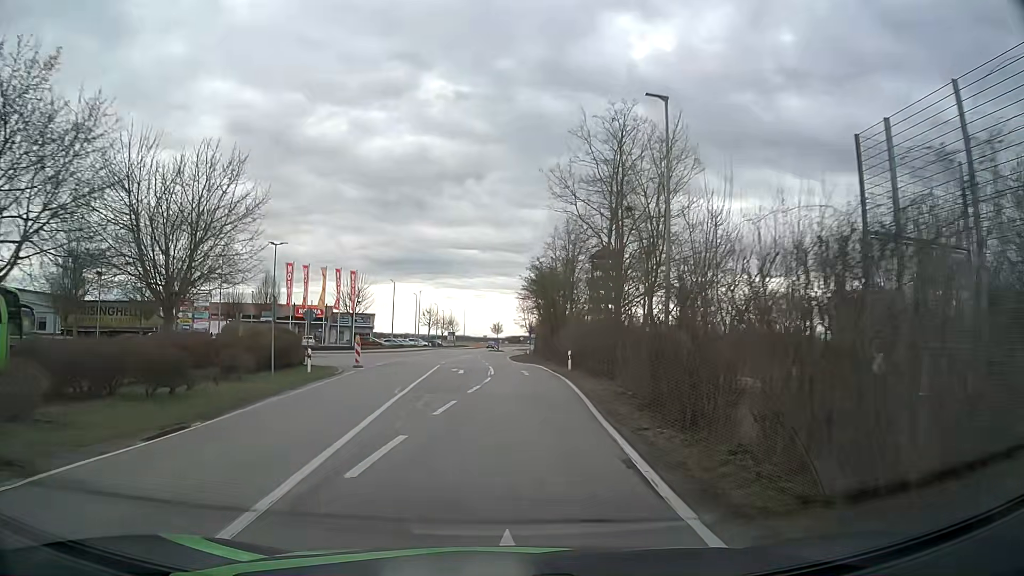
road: tertiary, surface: asphalt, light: Day
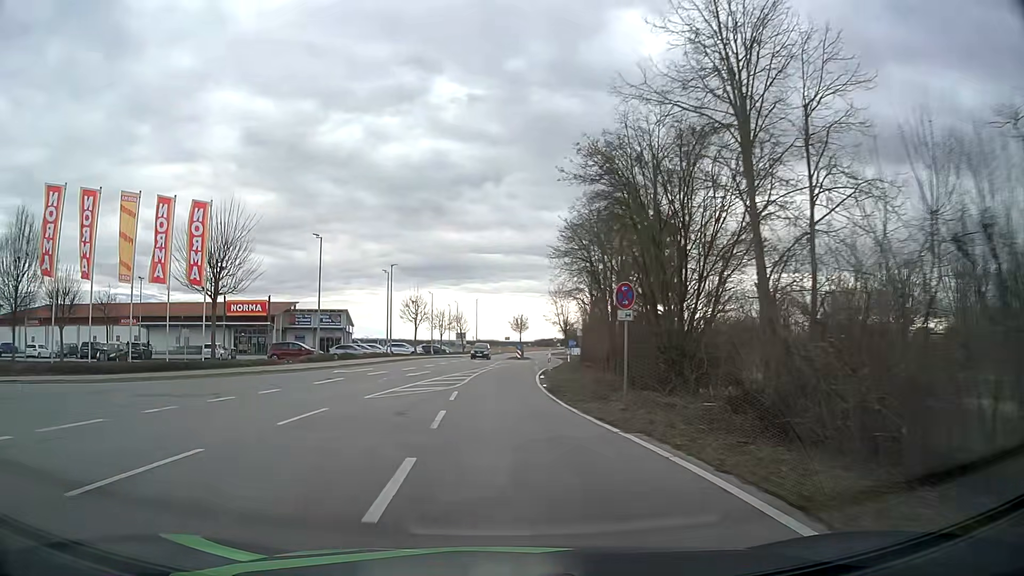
(+0.2, +38.2) m; -2°
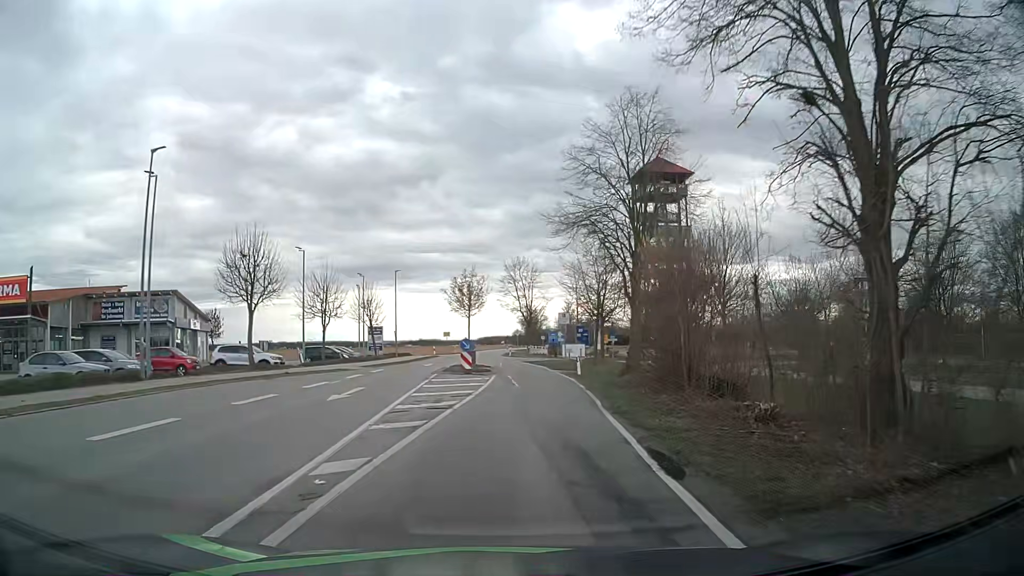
(+0.4, +38.2) m; +5°
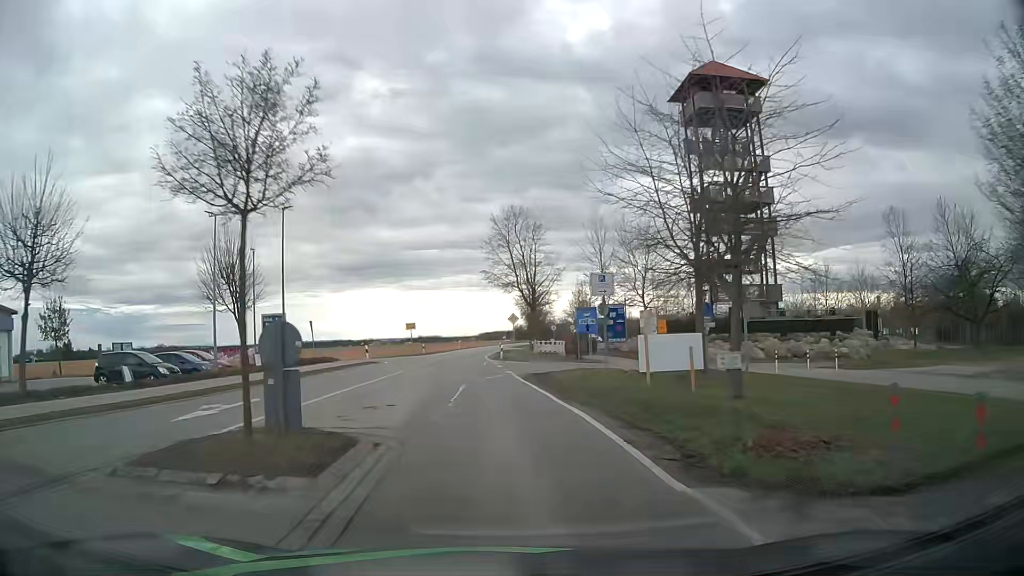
(+0.8, +30.5) m; 0°
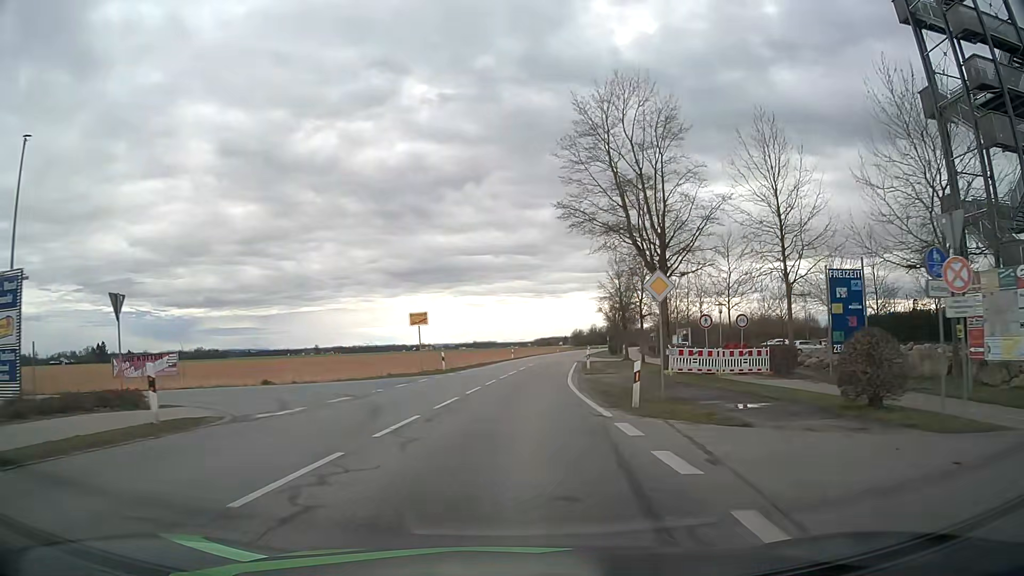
(-2.2, +30.3) m; -5°
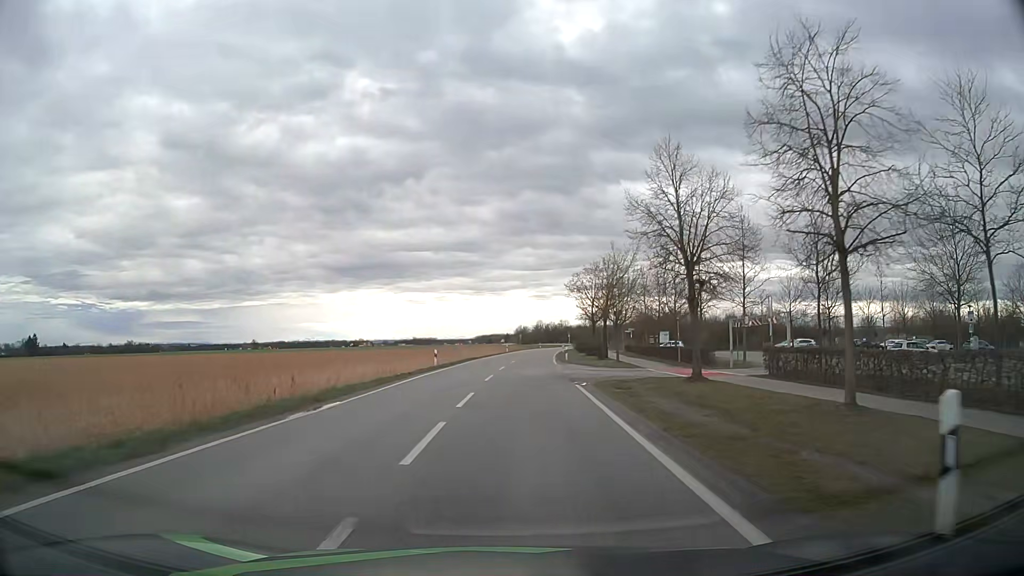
(+1.1, +30.4) m; +5°
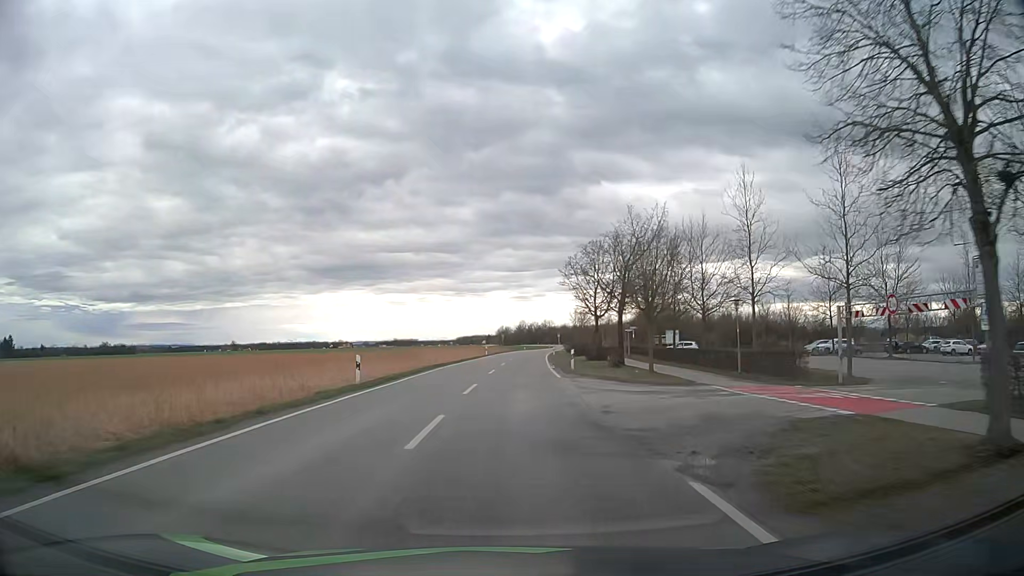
(+0.2, +15.3) m; +1°
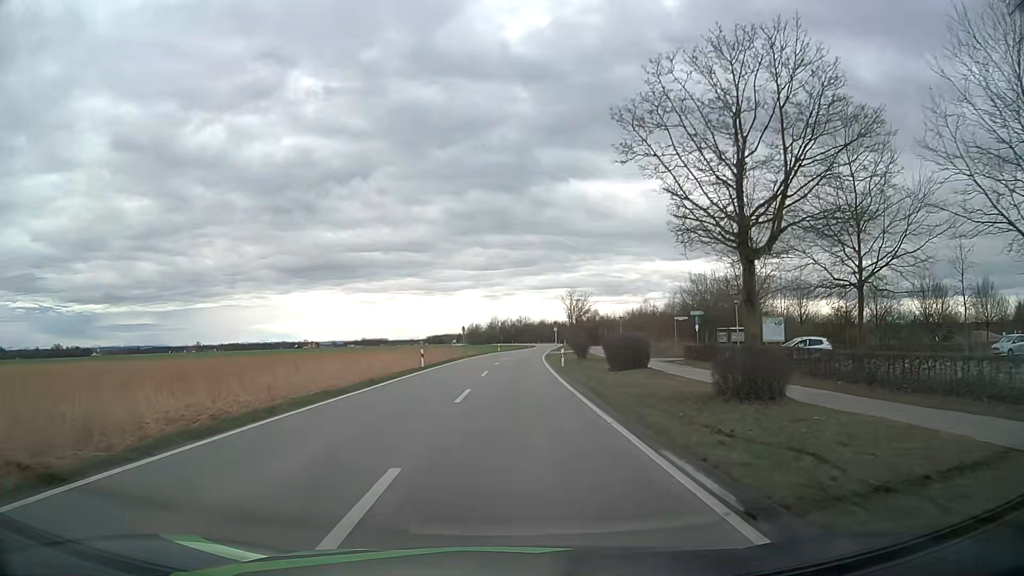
(+0.8, +38.2) m; +3°
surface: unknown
(0, +10) (0, +20) (0, +30) (+1, +40) (+1, +50) (+2, +60) (+2, +70) (+3, +80) (+4, +90) (+5, +100) m
